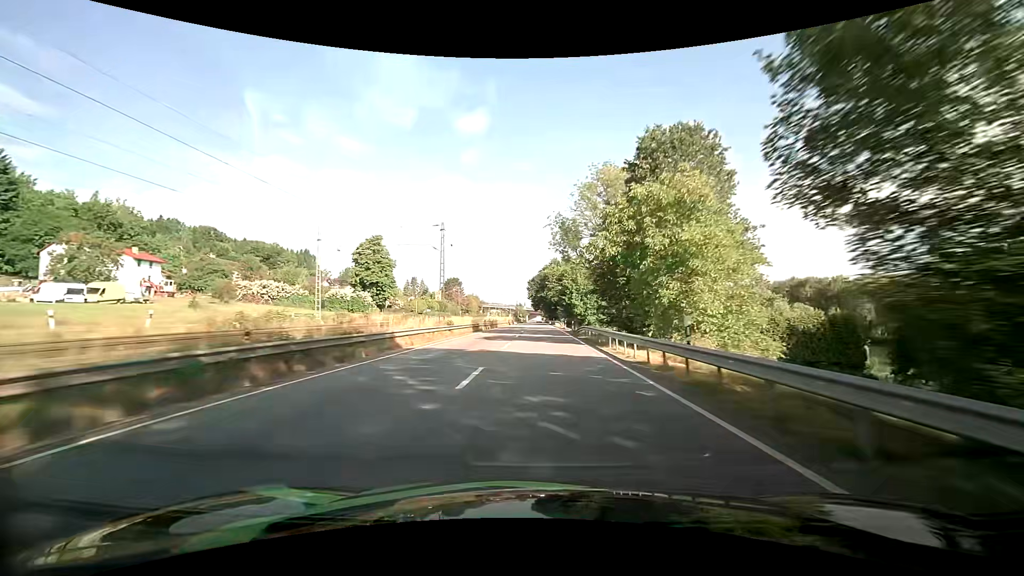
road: primary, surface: asphalt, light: Day
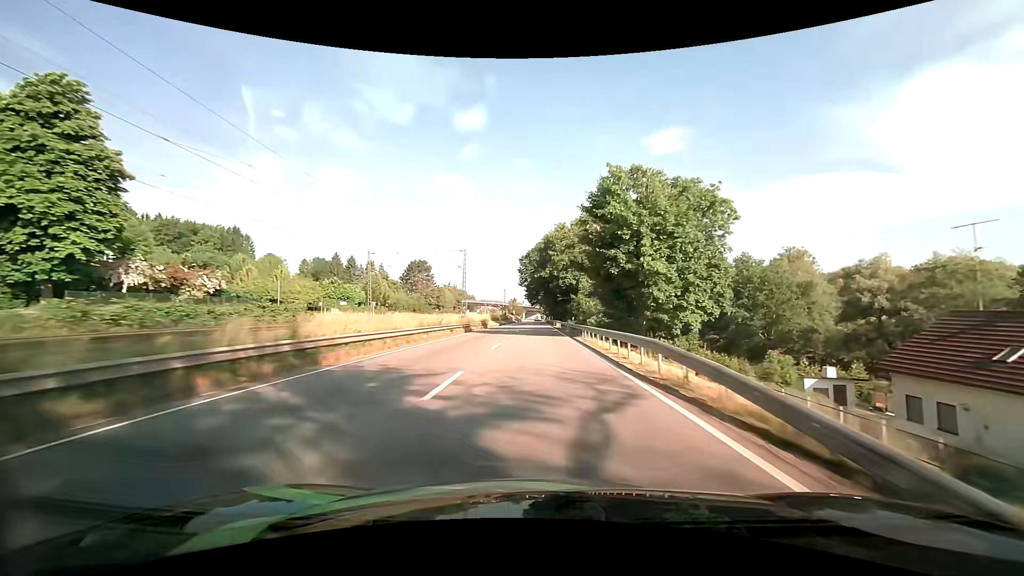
(+0.5, +62.5) m; +1°
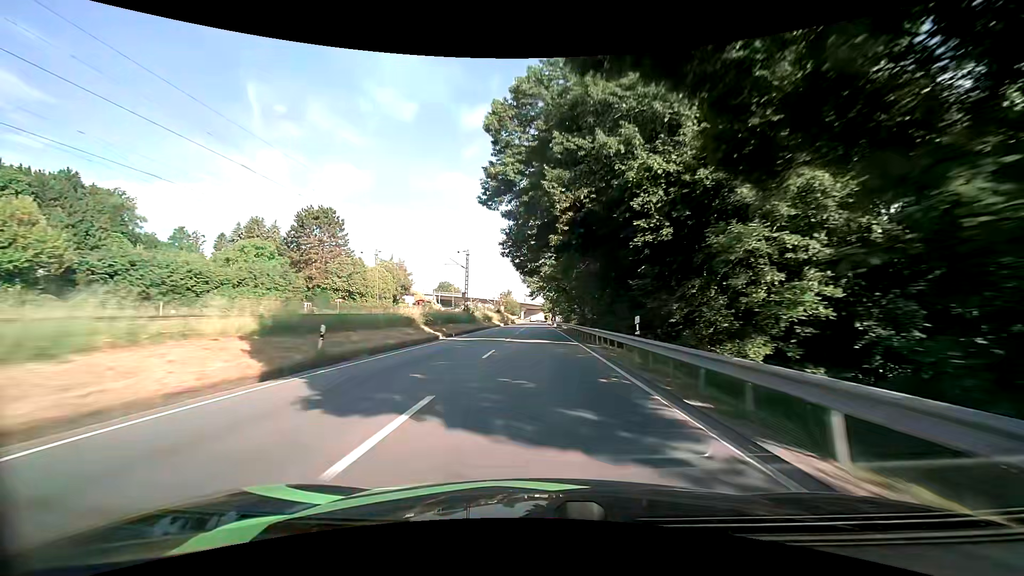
(-0.8, +77.2) m; -1°
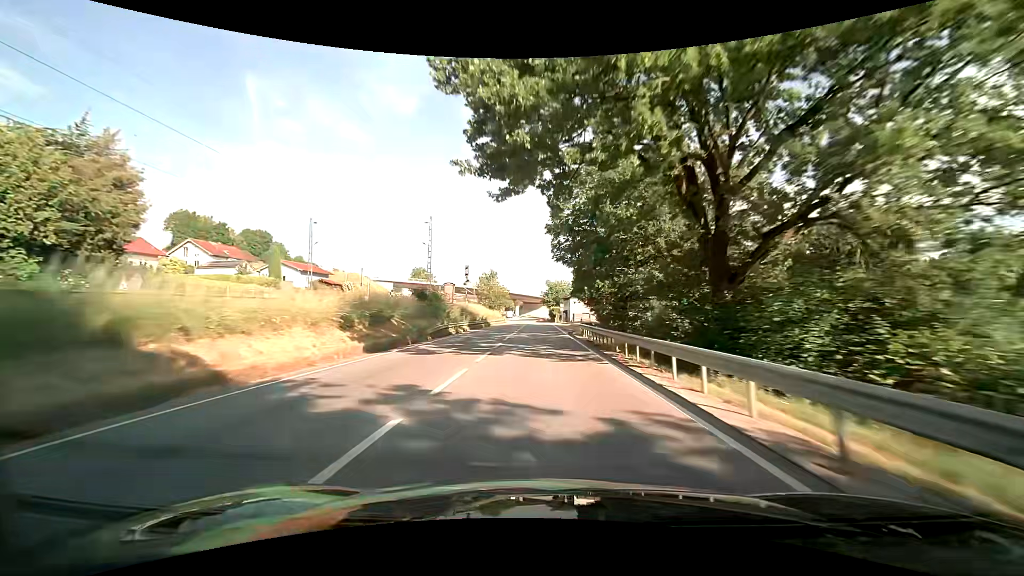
(0.0, +76.1) m; 0°
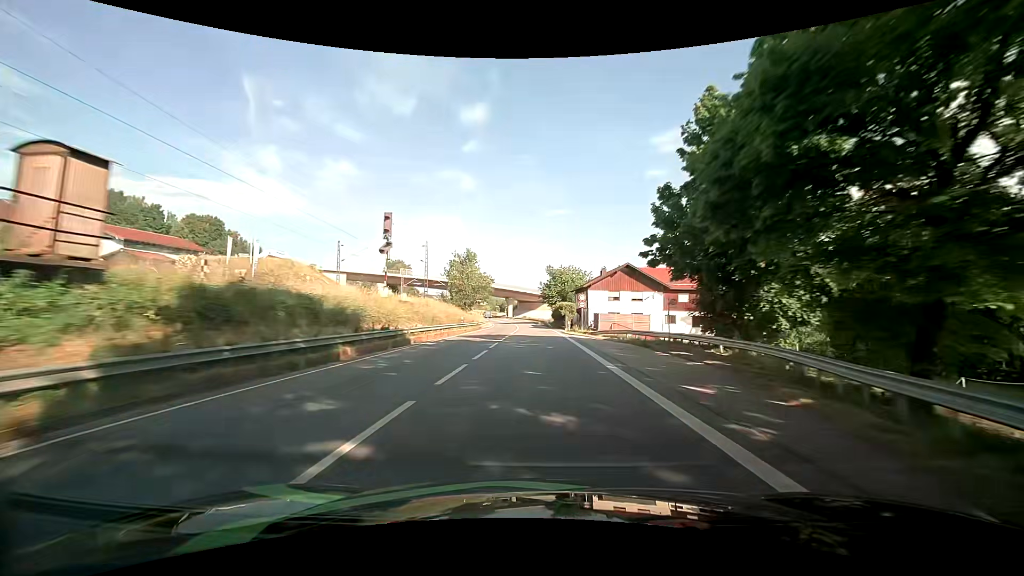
(+0.2, +41.8) m; 0°
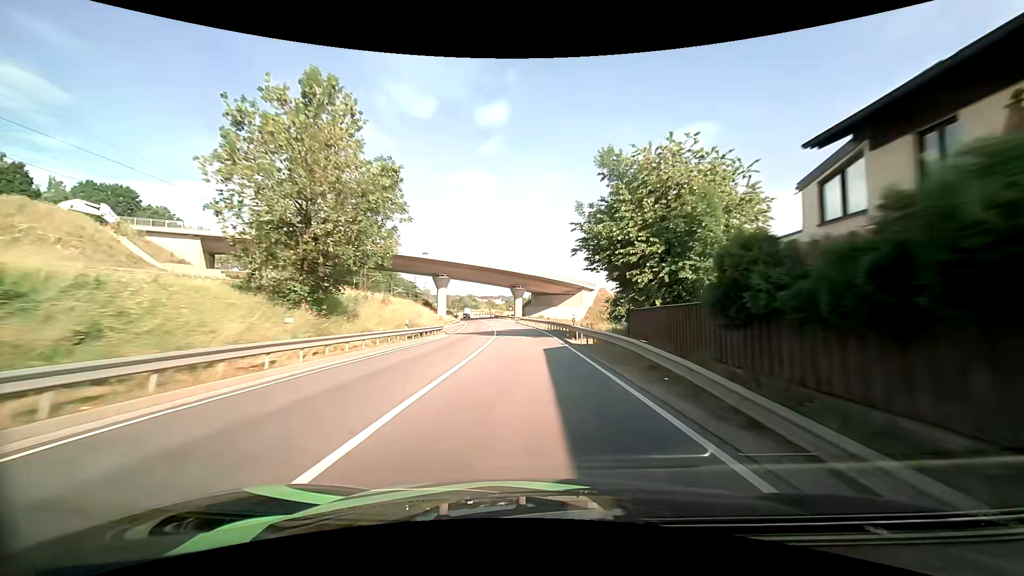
(-0.3, +66.8) m; -2°
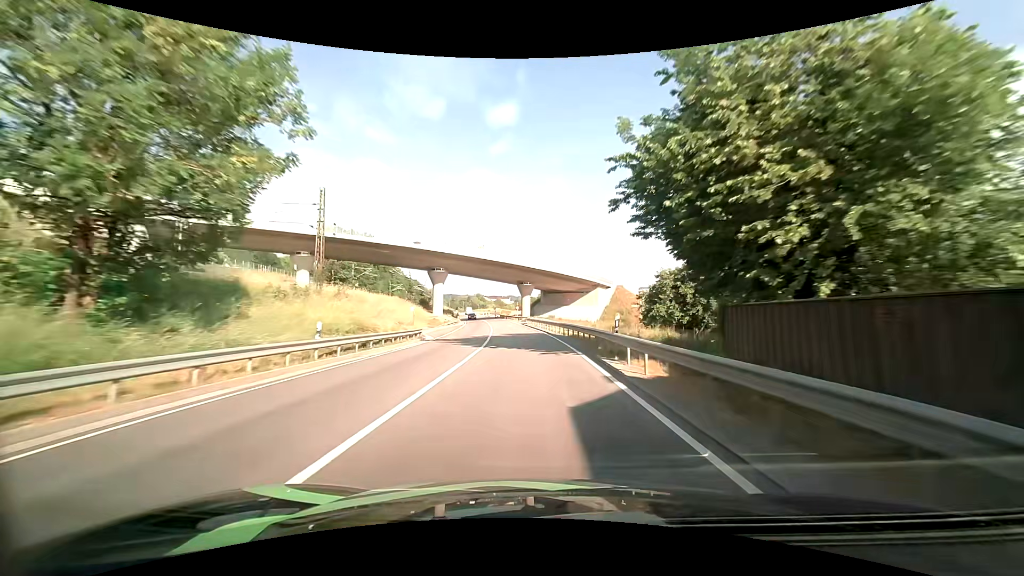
(-0.1, +12.8) m; -1°
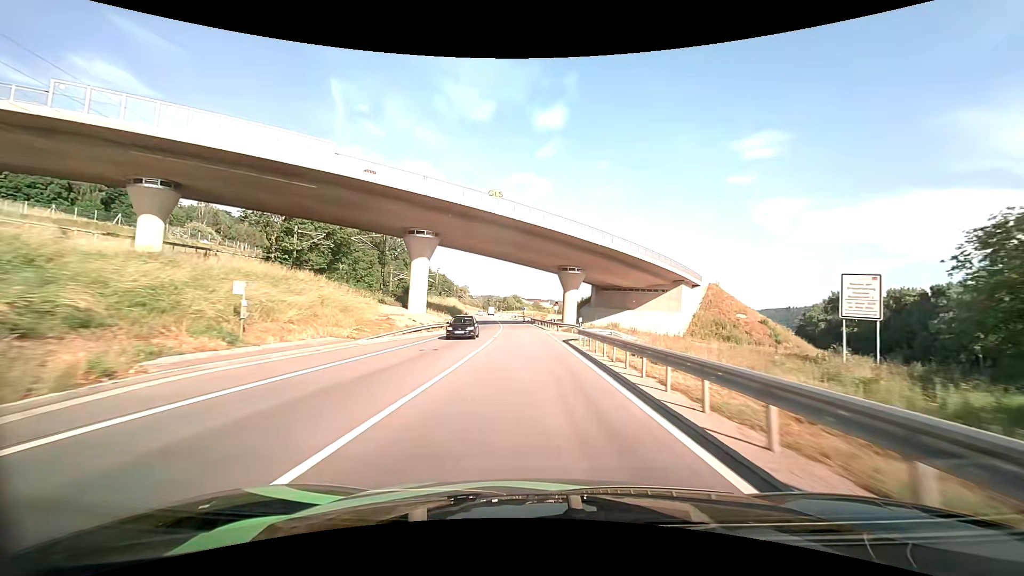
(-1.5, +38.0) m; -5°
(0, +10) (0, +20) (-1, +30) (-1, +40) (-2, +50) (-3, +60) (-3, +70) (-5, +80) (-6, +90) (-7, +100) m
